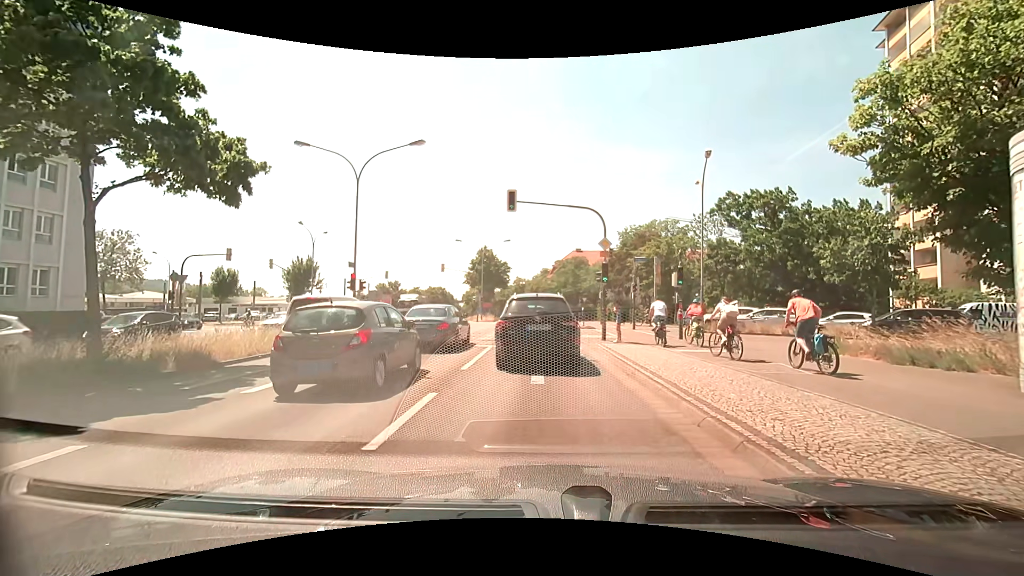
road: primary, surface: asphalt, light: Day
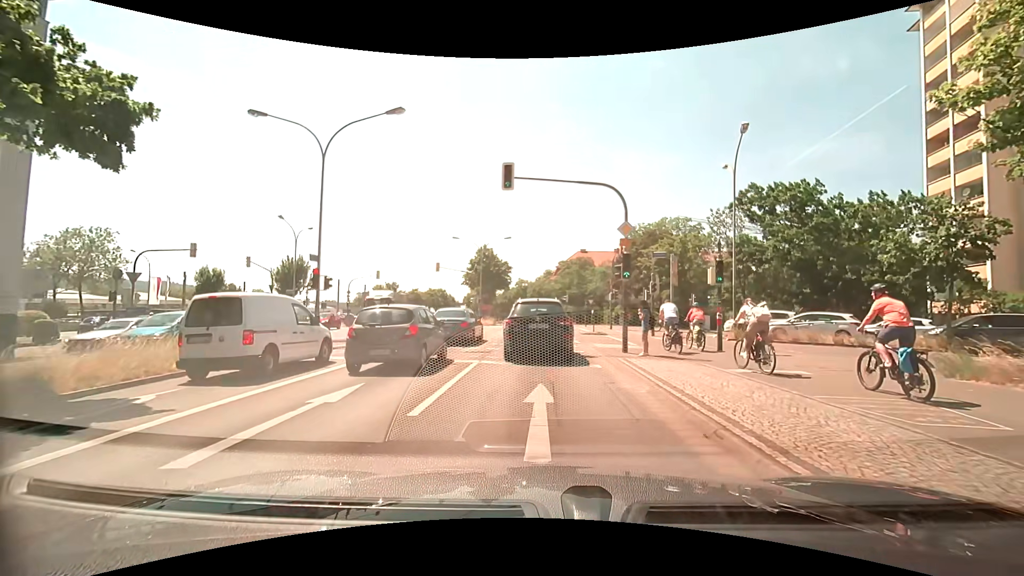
(-0.1, +4.6) m; -1°
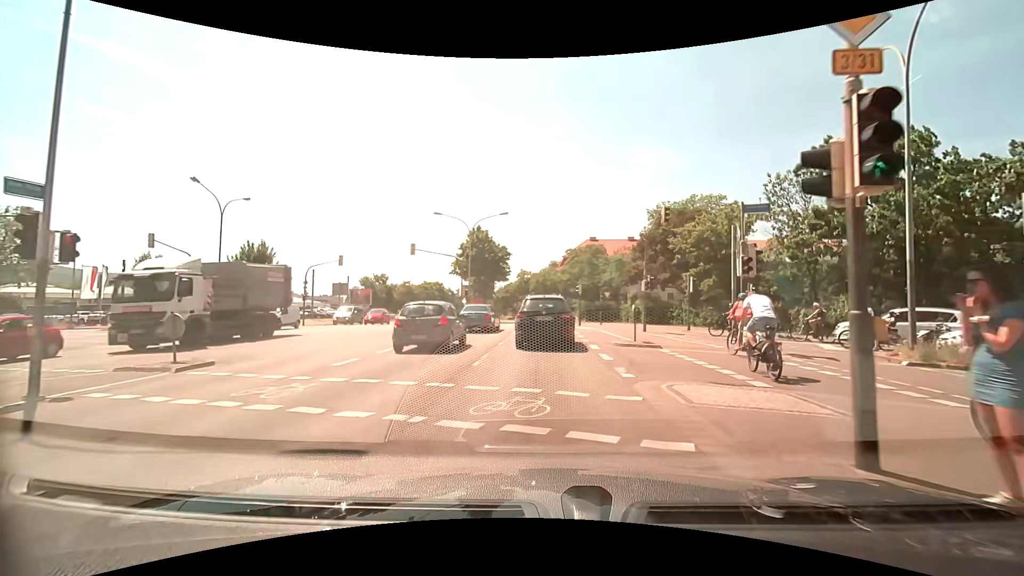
(-0.1, +11.8) m; -1°
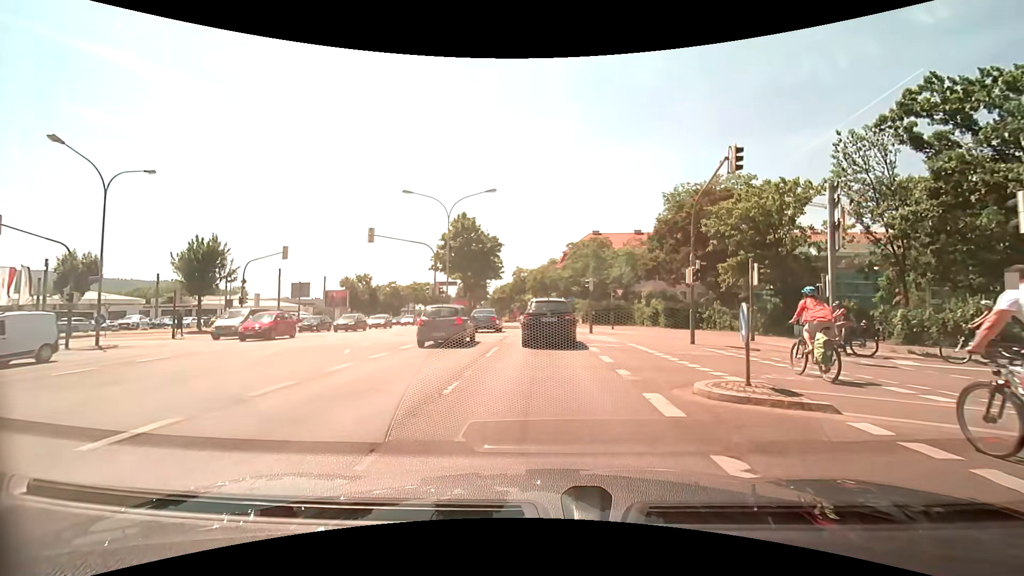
(0.0, +9.4) m; +1°
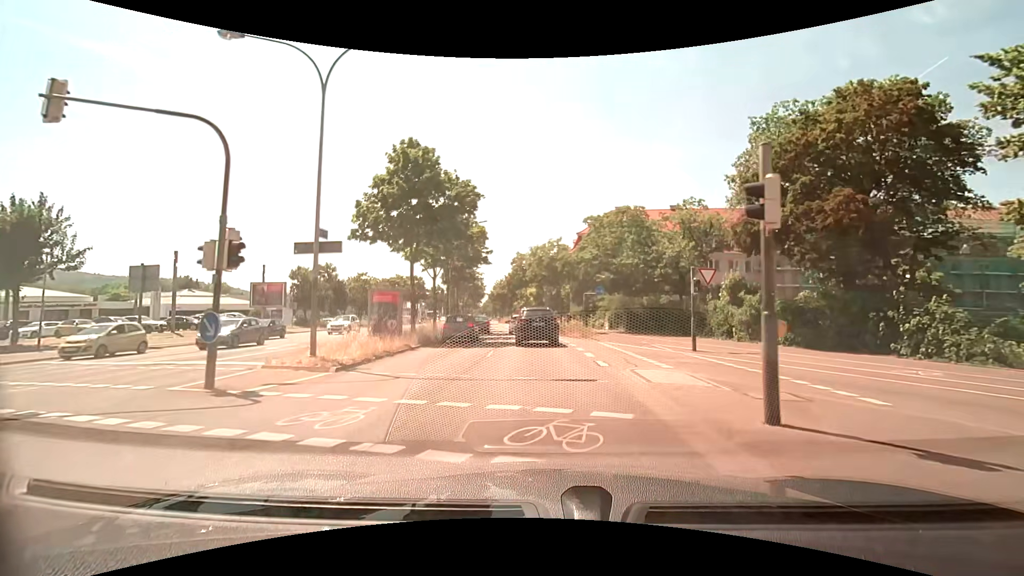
(-0.2, +20.8) m; -1°
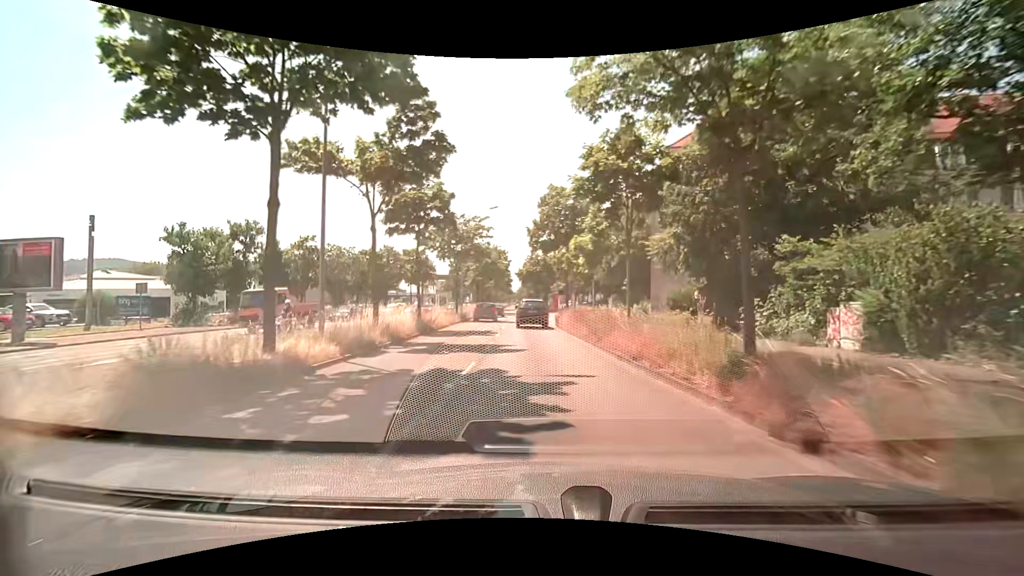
(-1.0, +30.9) m; -4°
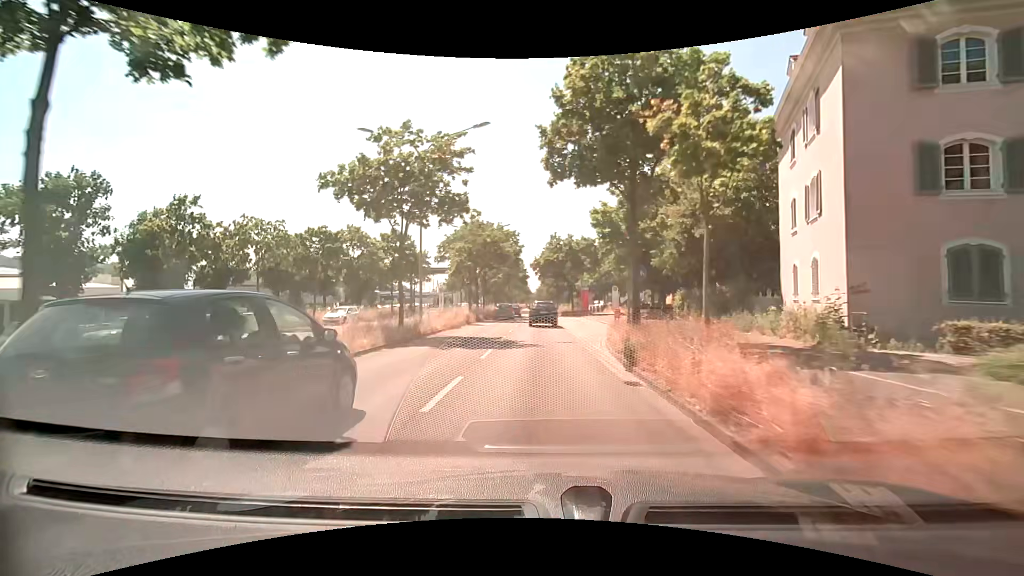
(-0.7, +20.7) m; -3°
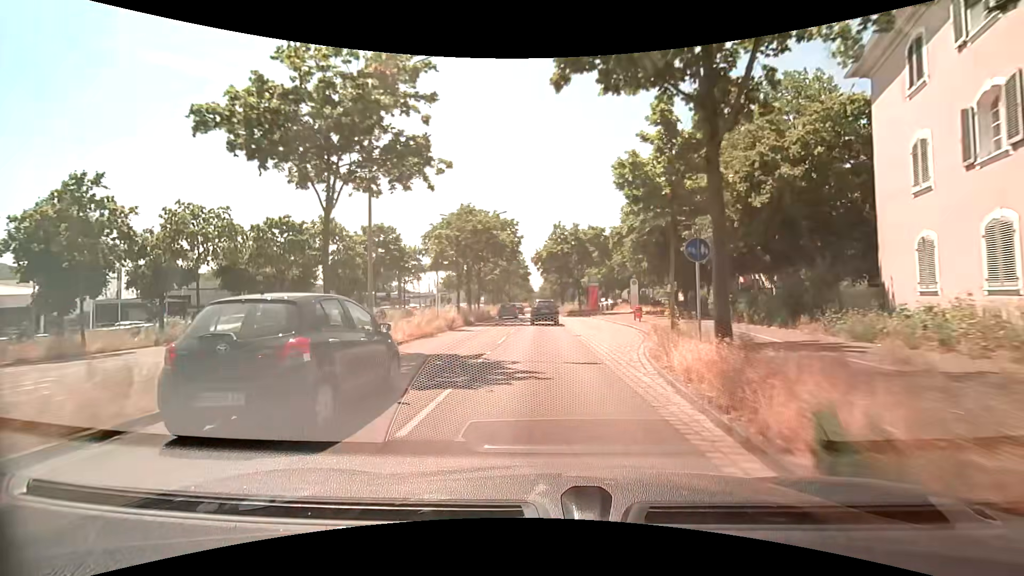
(0.0, +7.2) m; 0°
(0, +10) (0, +20) (0, +30) (0, +40) (-1, +50) (-1, +60) (-1, +70) (-1, +80) (-1, +90) (-1, +100) m
